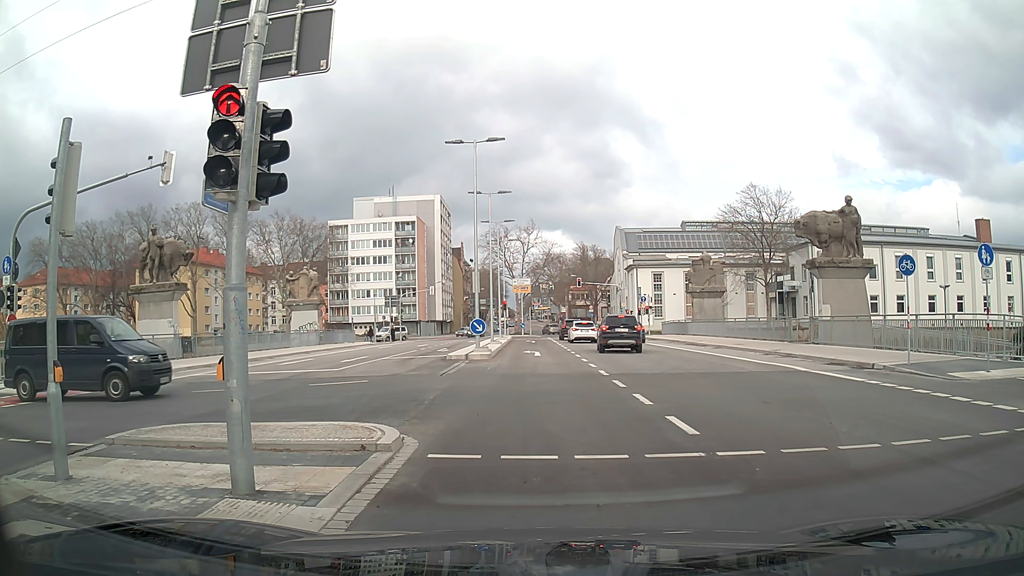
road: secondary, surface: asphalt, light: Day
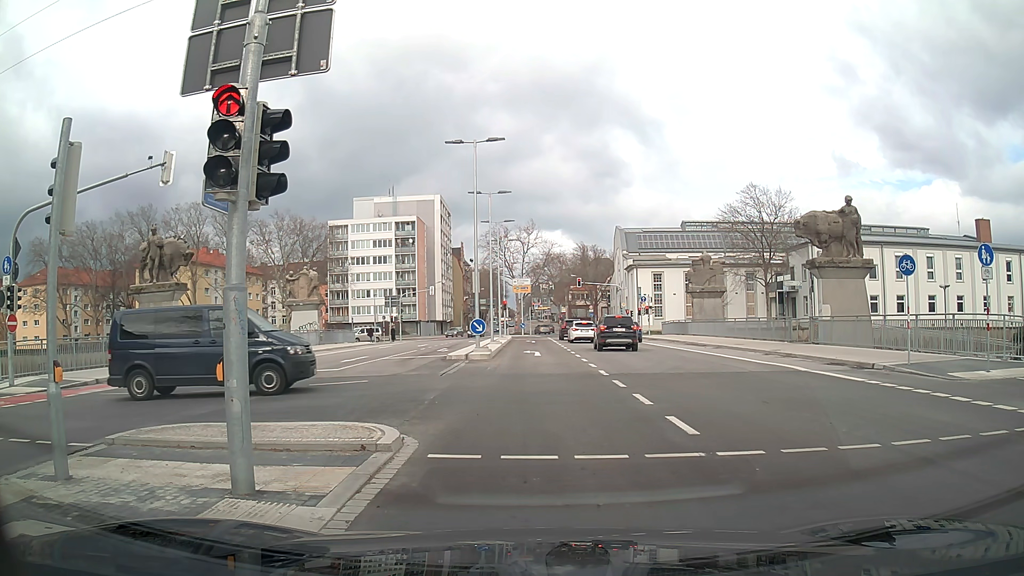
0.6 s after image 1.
(0.0, 0.0) m; 0°
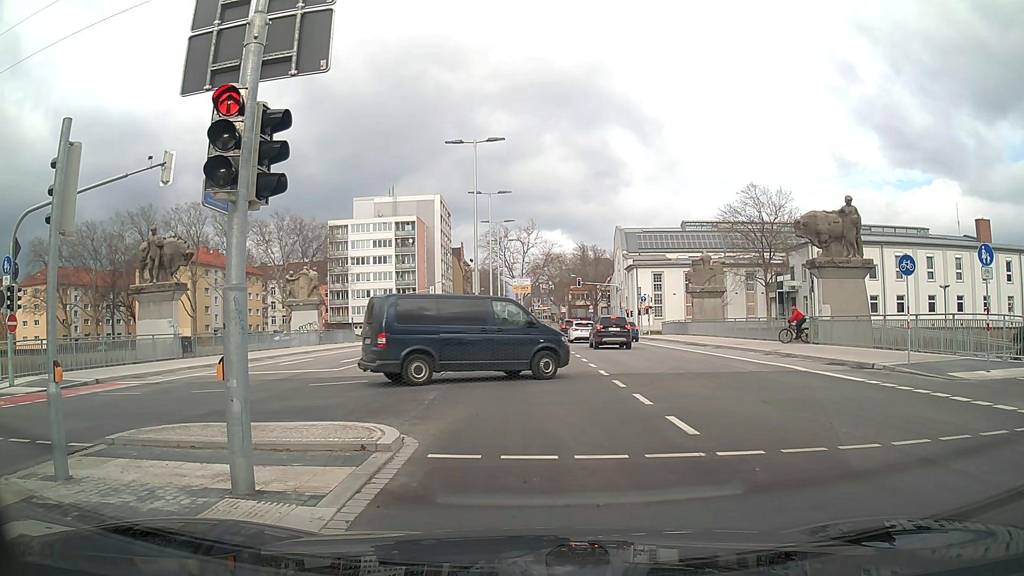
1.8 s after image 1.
(0.0, 0.0) m; 0°
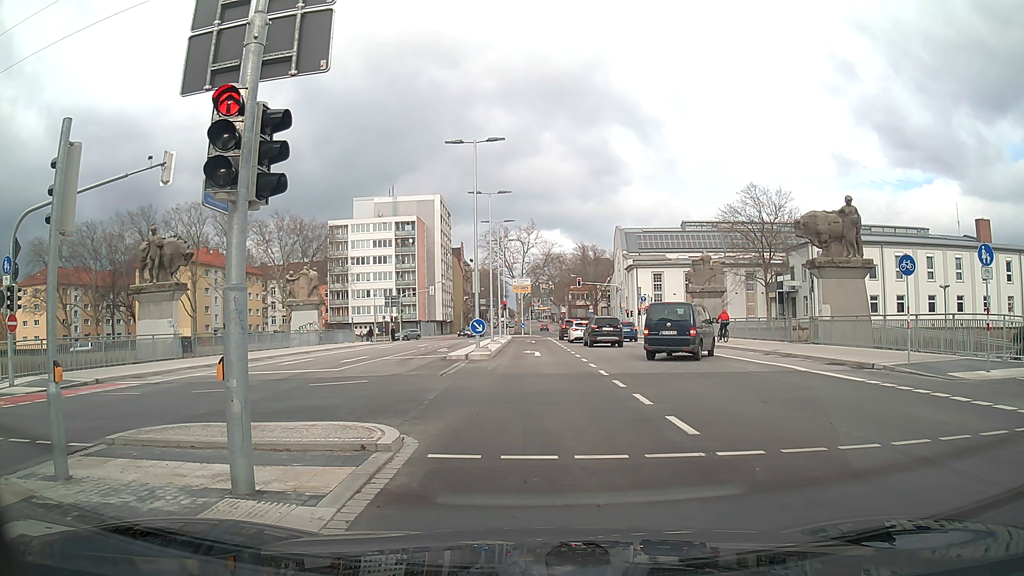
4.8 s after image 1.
(0.0, 0.0) m; 0°
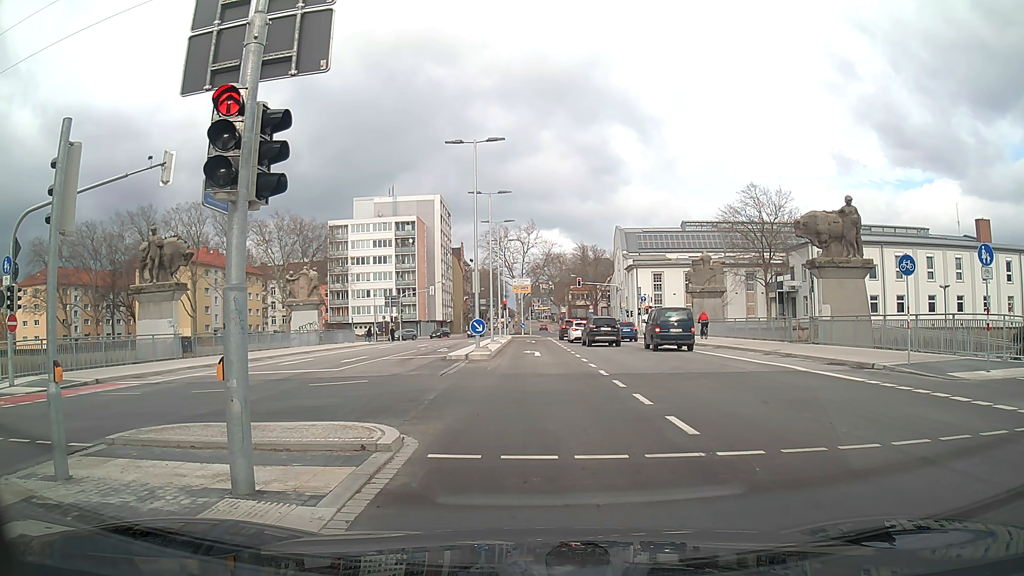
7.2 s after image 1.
(0.0, 0.0) m; 0°
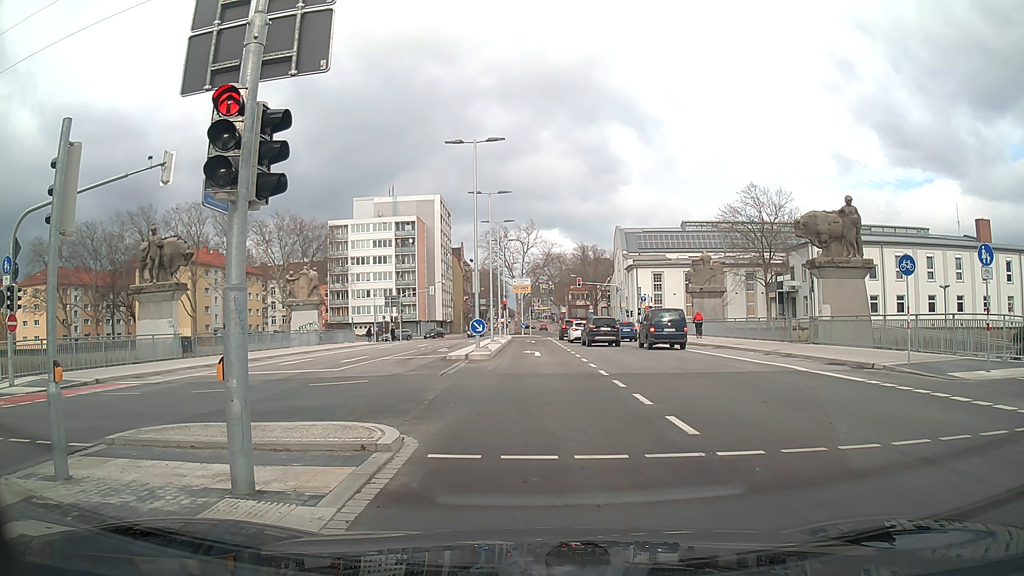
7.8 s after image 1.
(0.0, 0.0) m; 0°
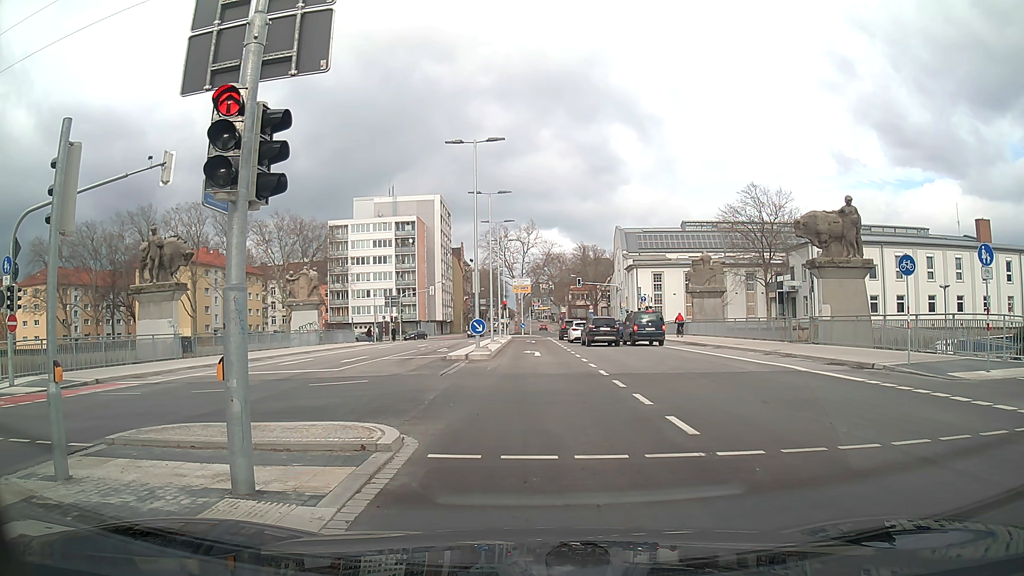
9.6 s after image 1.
(0.0, 0.0) m; 0°
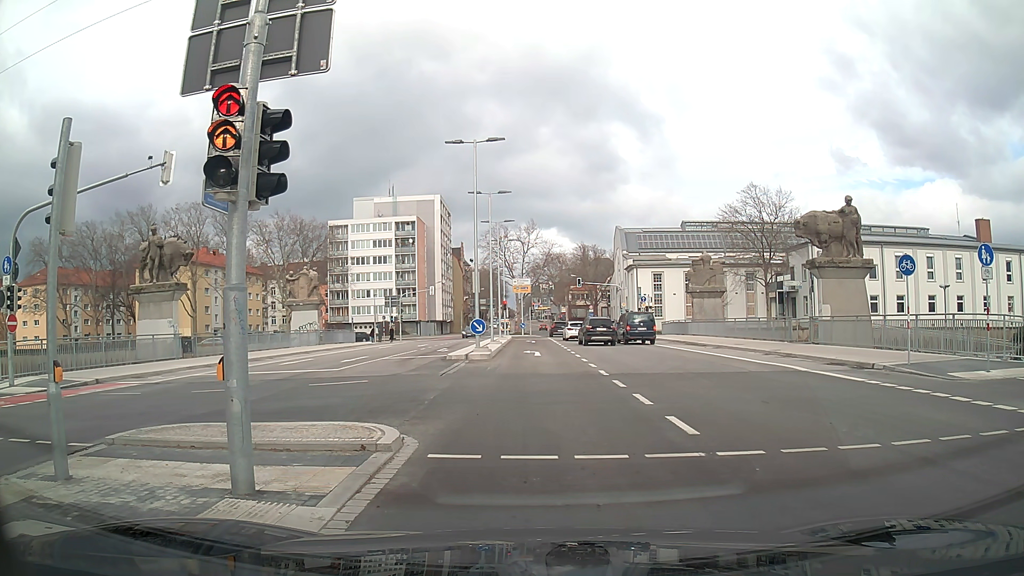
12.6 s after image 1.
(0.0, 0.0) m; 0°
(0, +10) (0, +20) (0, +30) (-1, +40) (-1, +50) (-1, +60) (-6, +69) (-14, +73) (-24, +74) (-34, +74) m
